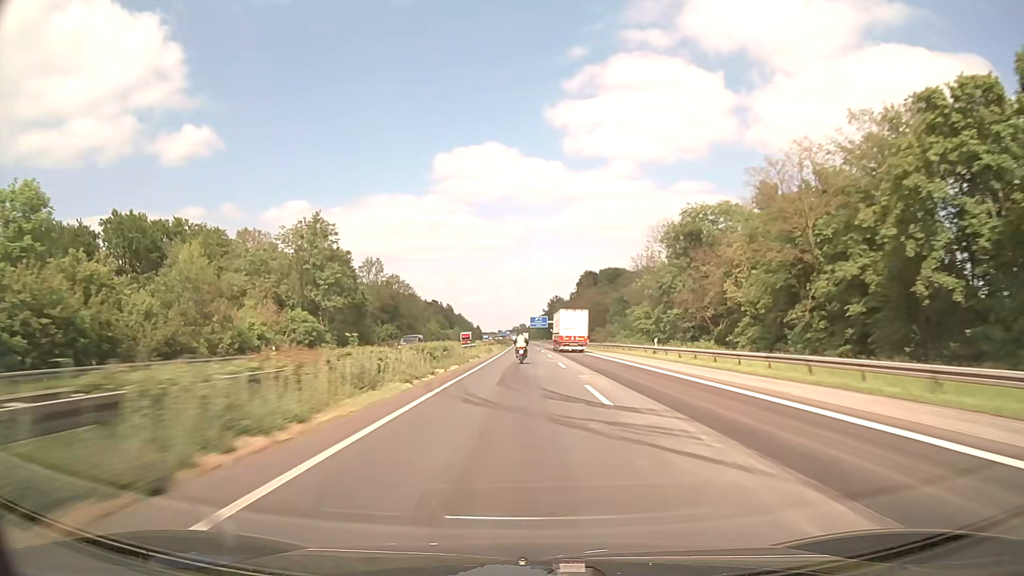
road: motorway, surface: asphalt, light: Day
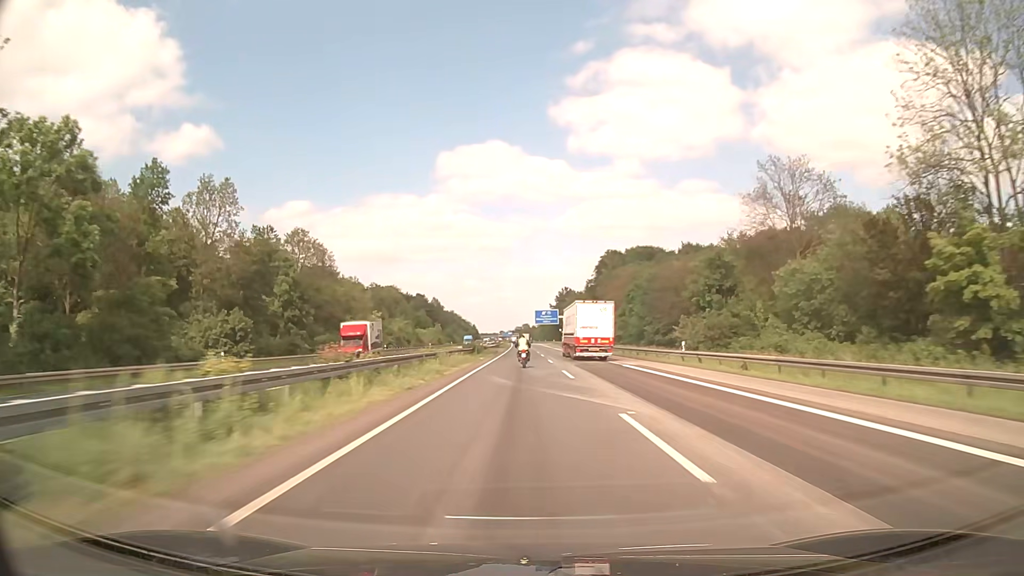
(-0.1, +61.4) m; 0°
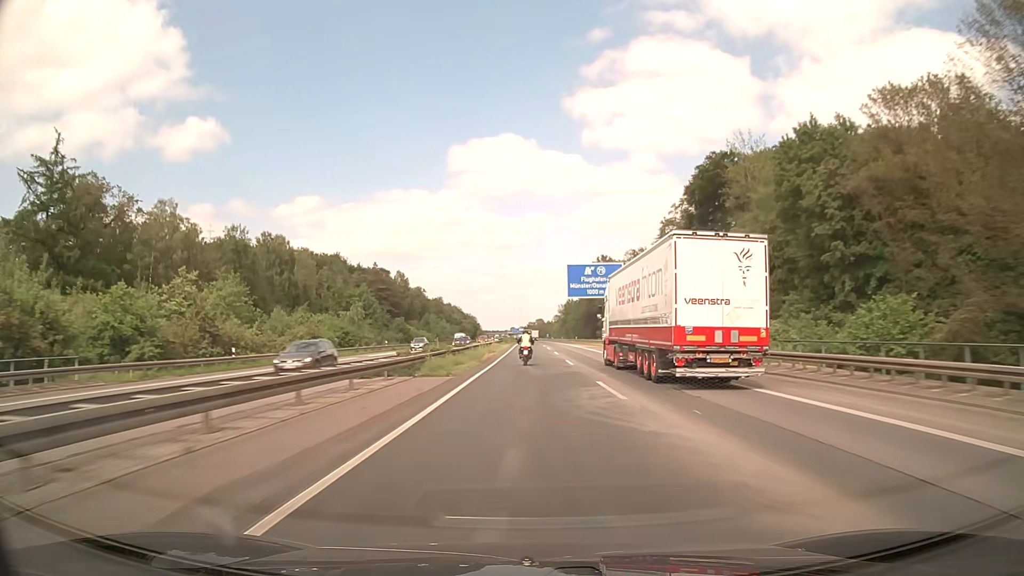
(-1.1, +100.8) m; -1°
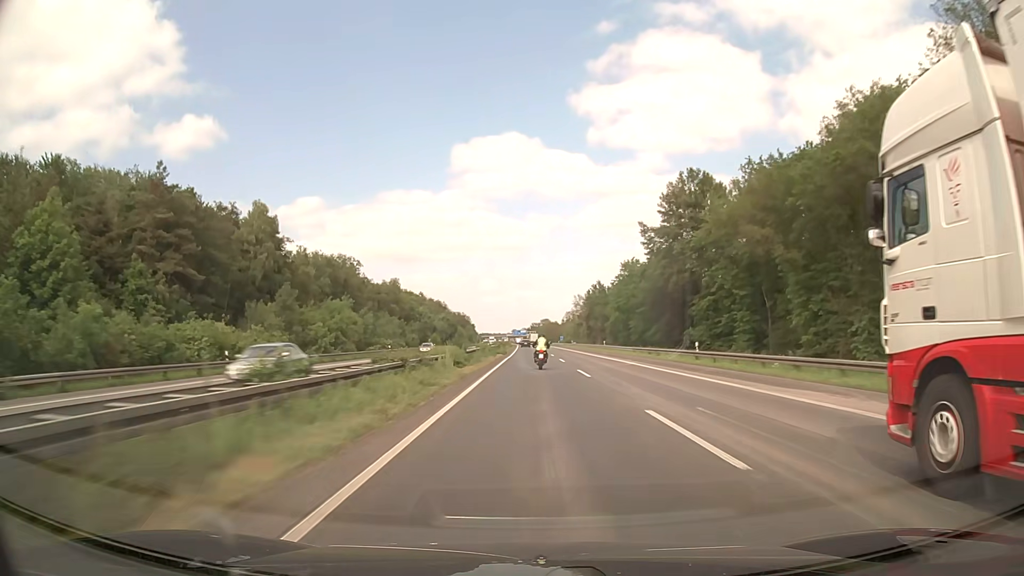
(-0.1, +98.8) m; 0°
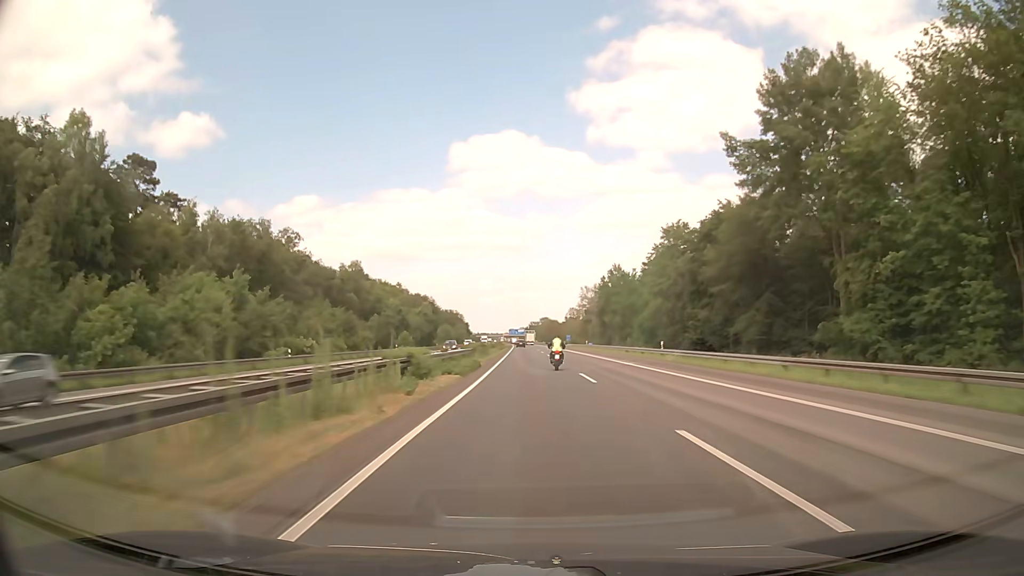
(+0.1, +39.3) m; 0°
